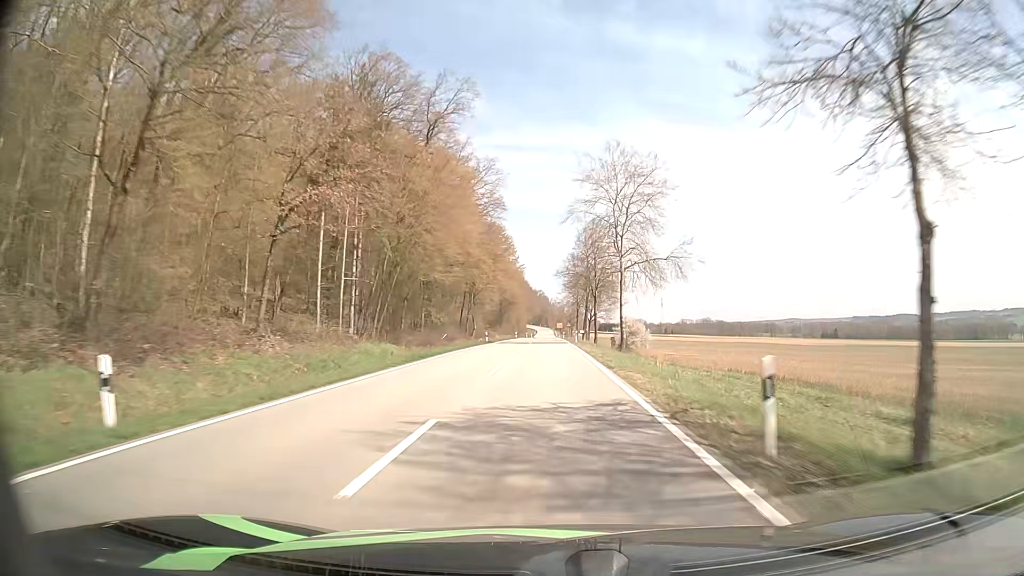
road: tertiary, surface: asphalt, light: Day
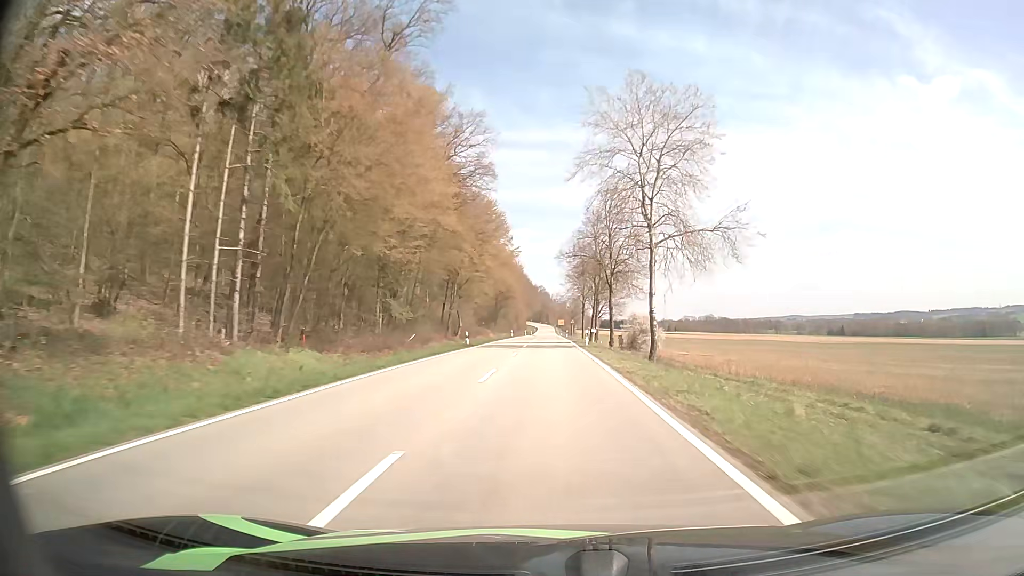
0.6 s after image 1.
(0.0, +14.9) m; 0°
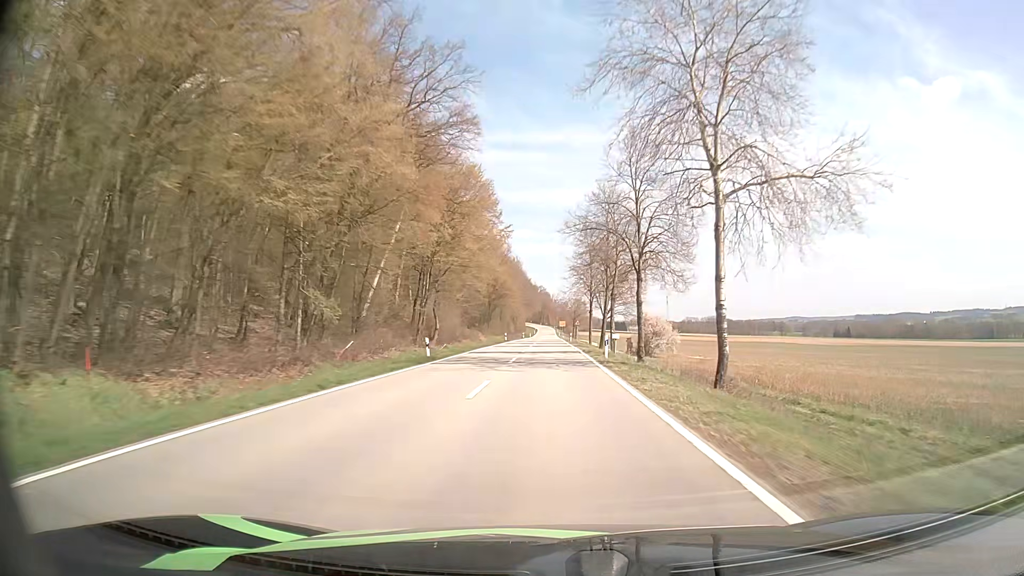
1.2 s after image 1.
(-0.1, +14.9) m; 0°
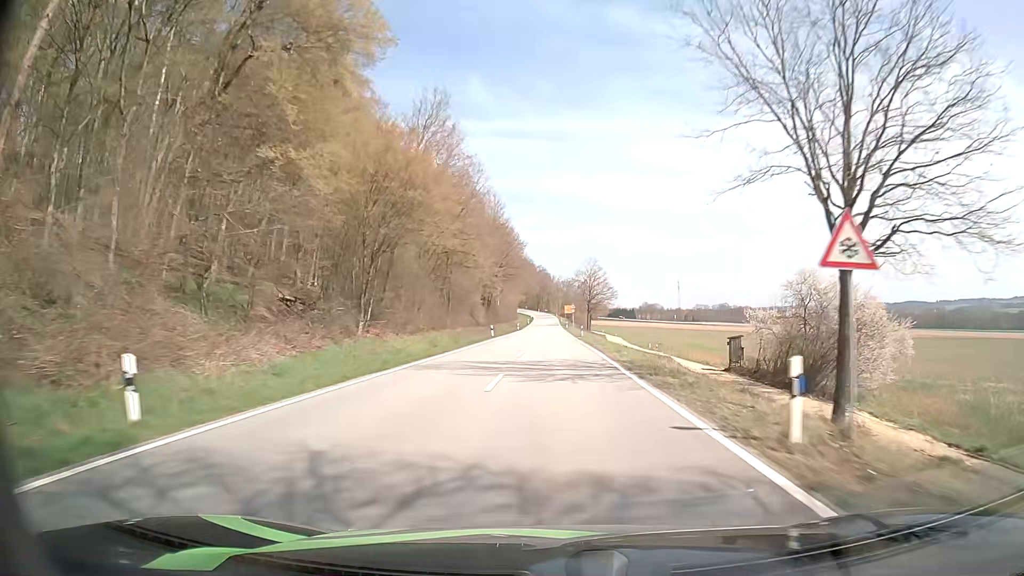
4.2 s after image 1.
(-0.1, +74.6) m; 0°
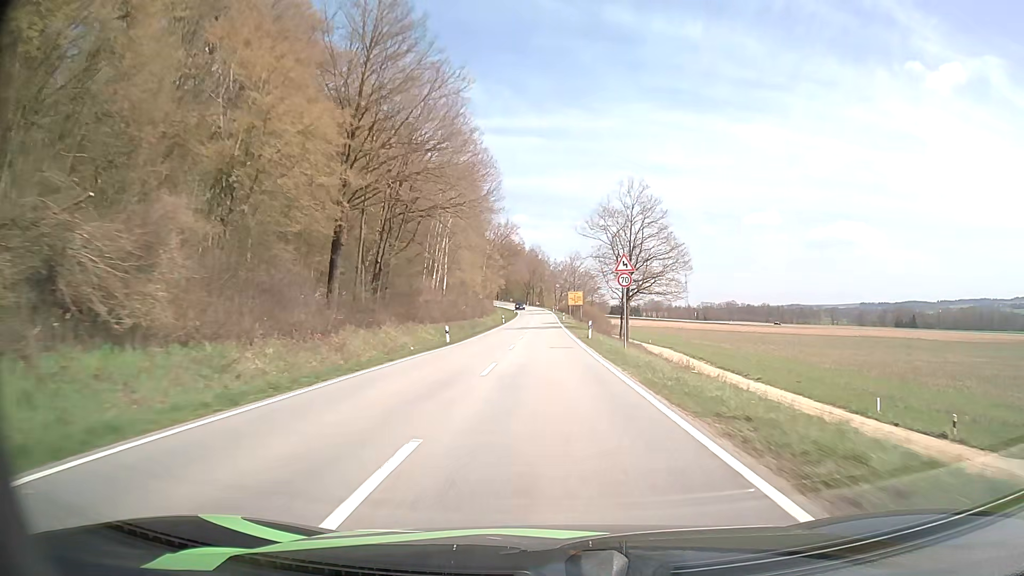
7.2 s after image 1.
(+0.5, +72.0) m; 0°
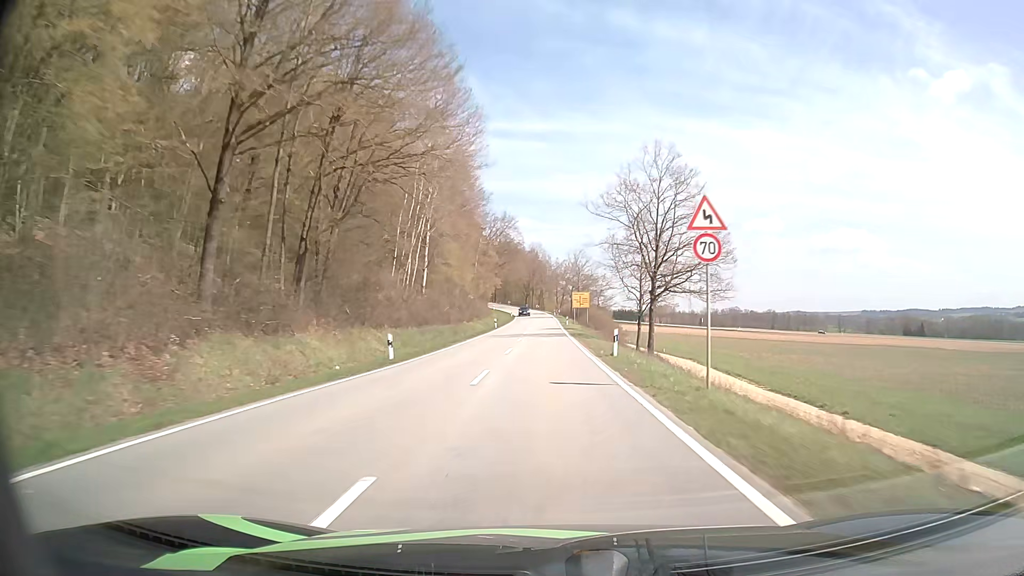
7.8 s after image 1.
(+0.1, +13.8) m; 0°
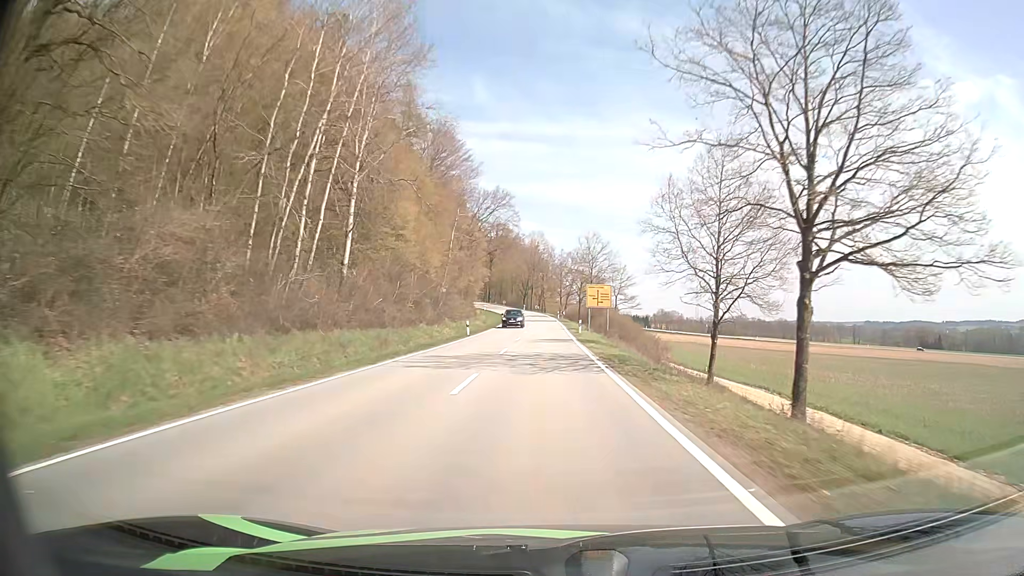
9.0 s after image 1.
(+0.1, +26.9) m; 0°
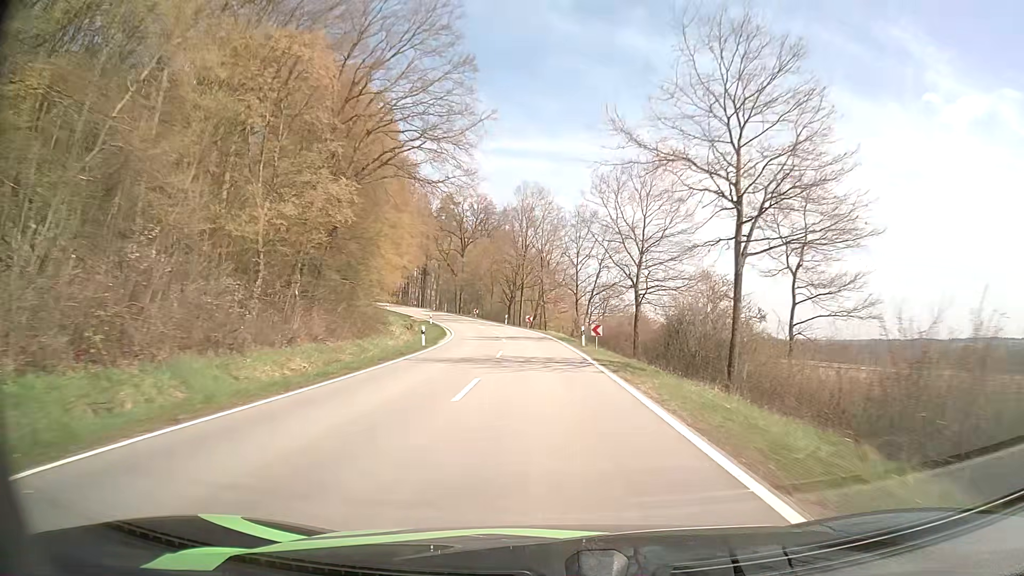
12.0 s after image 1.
(-0.4, +62.8) m; 0°
(0, +10) (0, +20) (0, +30) (-1, +40) (-2, +50) (-4, +60) (-6, +70) (-8, +79) (-12, +89) (-15, +98) m
